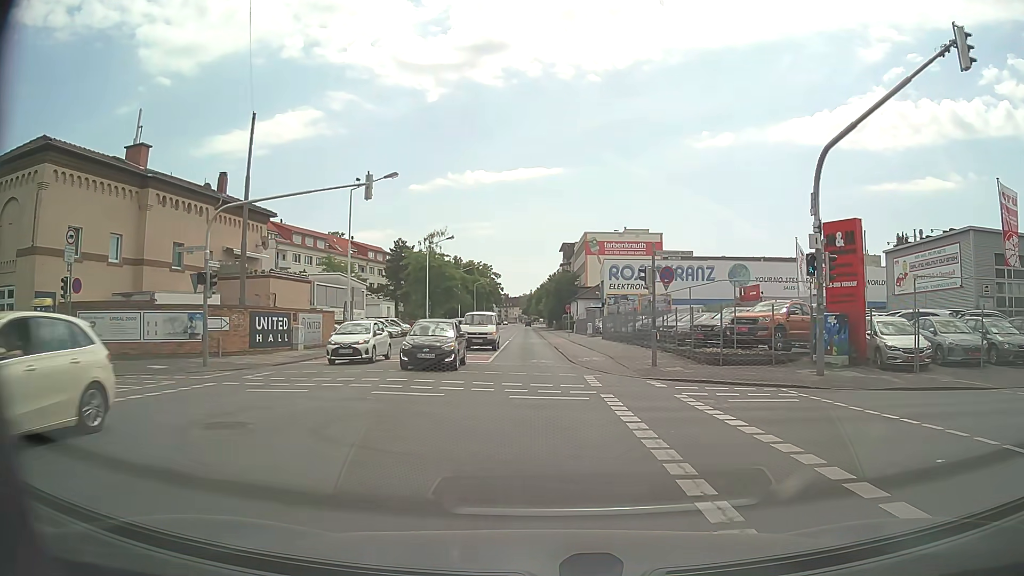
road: secondary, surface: asphalt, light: Day
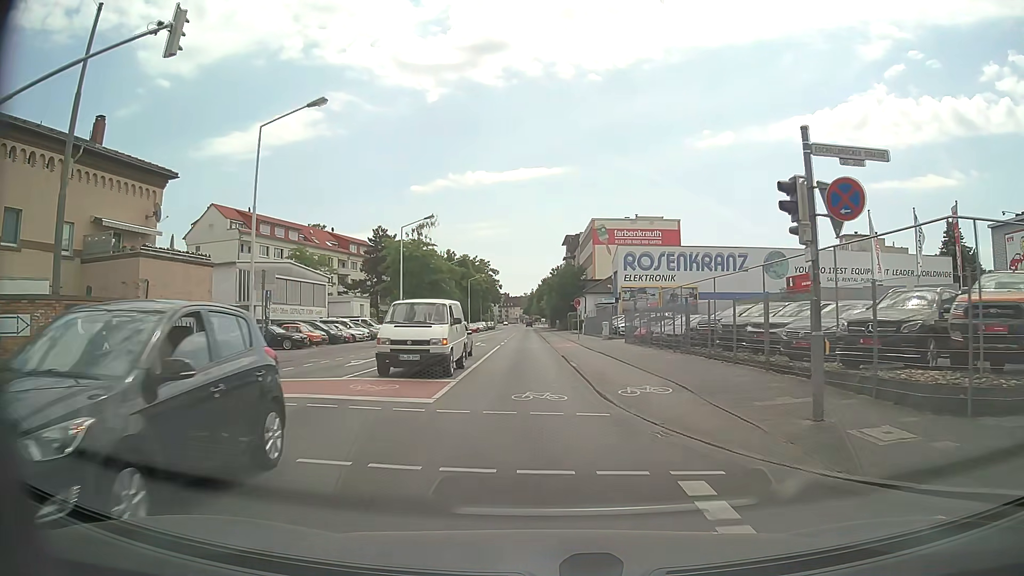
(+0.1, +13.4) m; 0°
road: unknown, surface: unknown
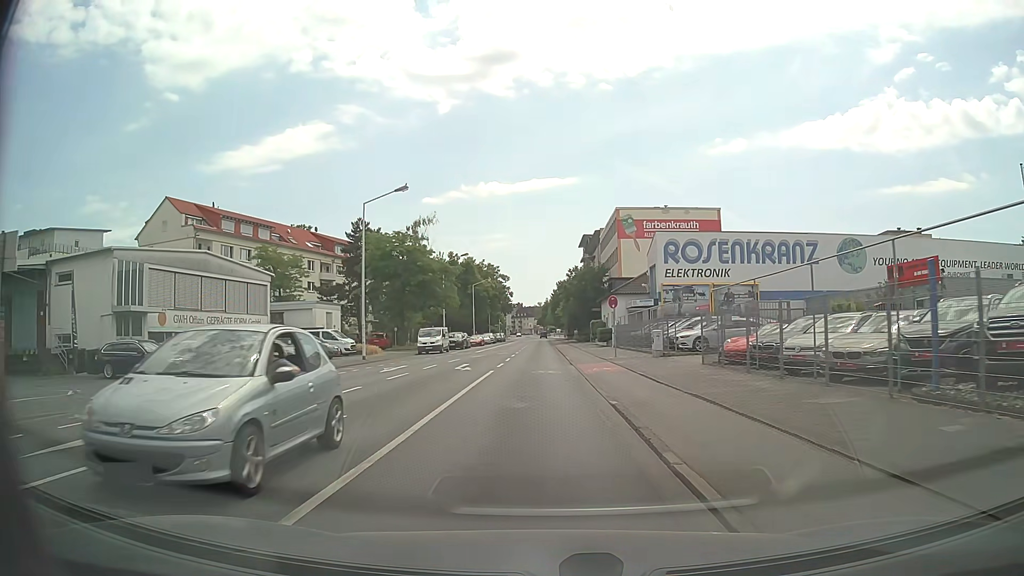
(-0.2, +15.6) m; -1°
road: secondary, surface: asphalt
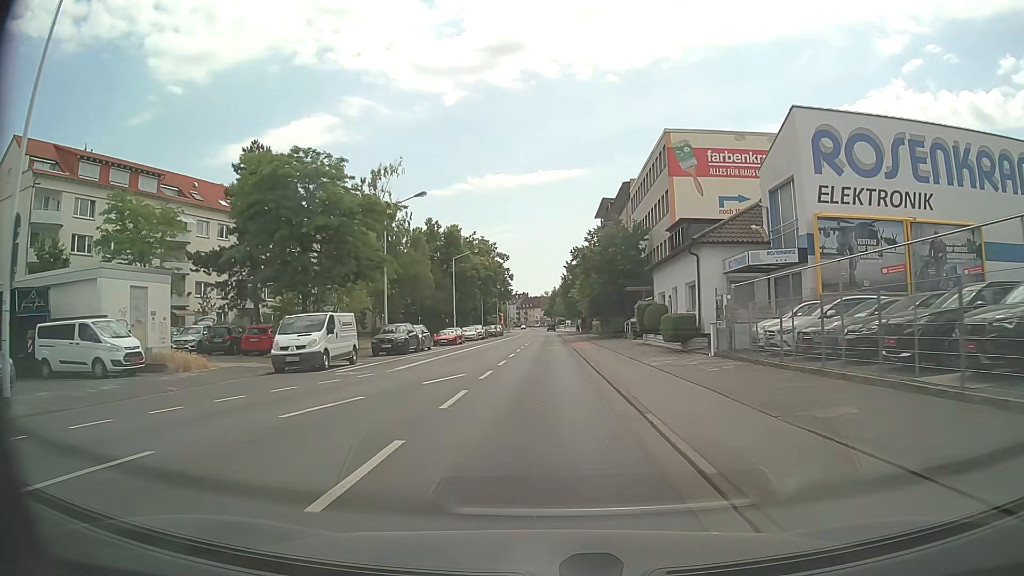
(-0.2, +28.7) m; 0°
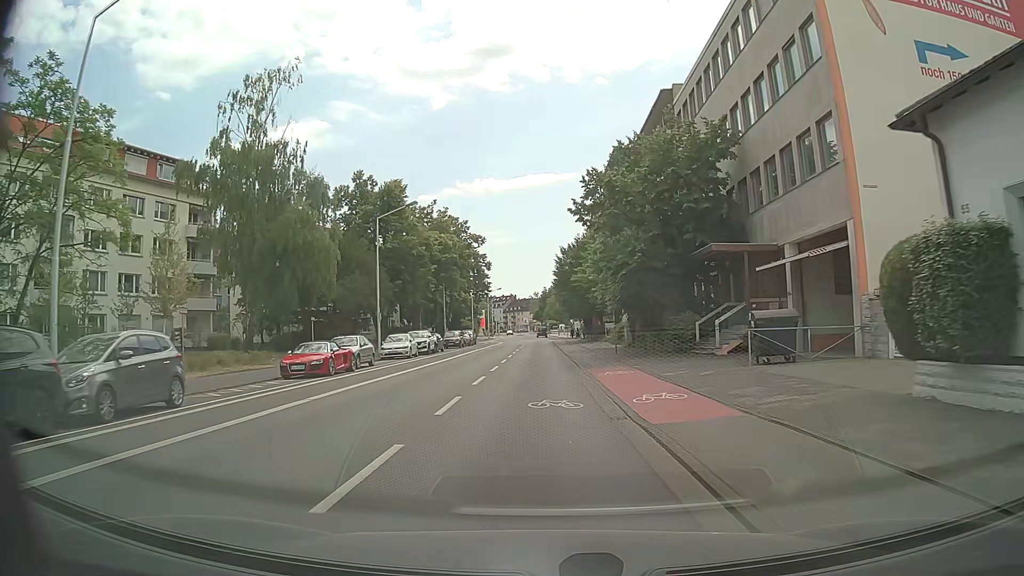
(0.0, +30.1) m; +1°
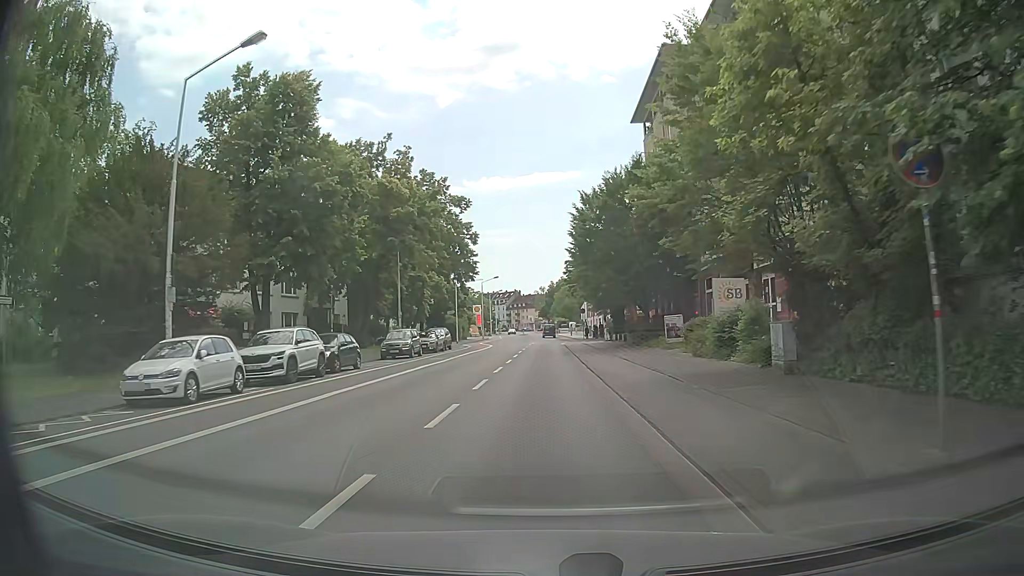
(-0.3, +25.8) m; 0°
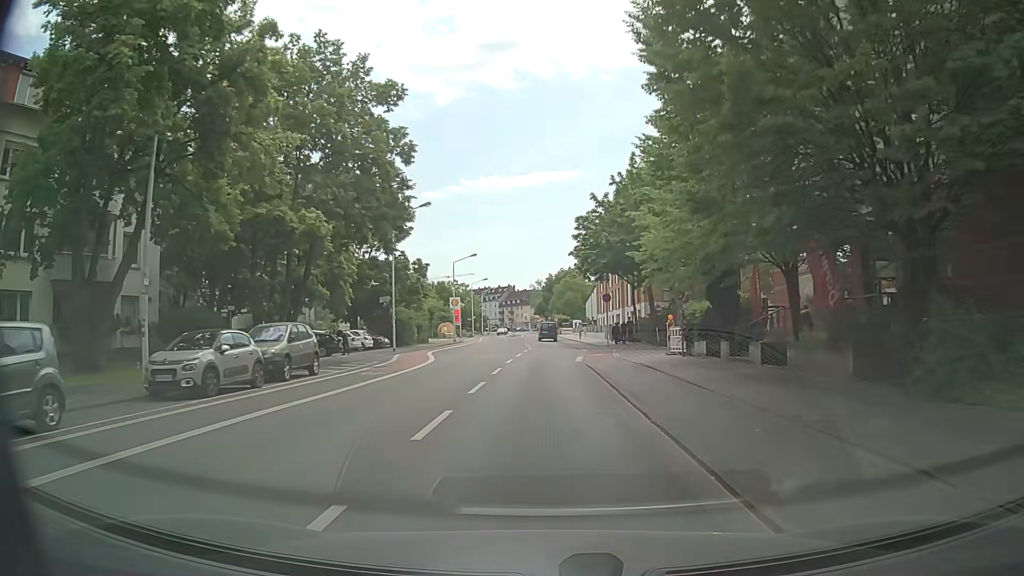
(-0.2, +31.2) m; 0°
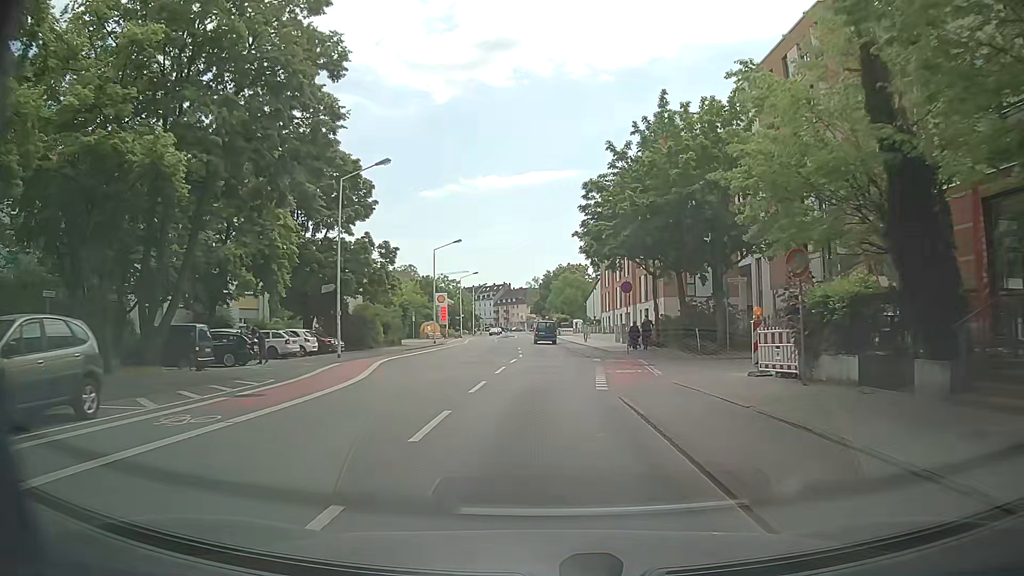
(0.0, +11.9) m; 0°
